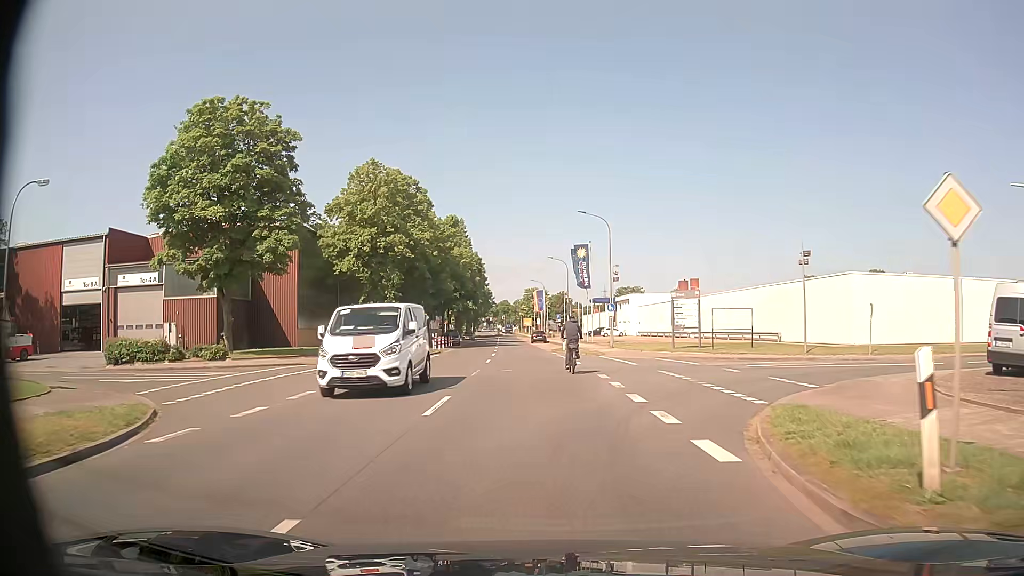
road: tertiary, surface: asphalt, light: Day
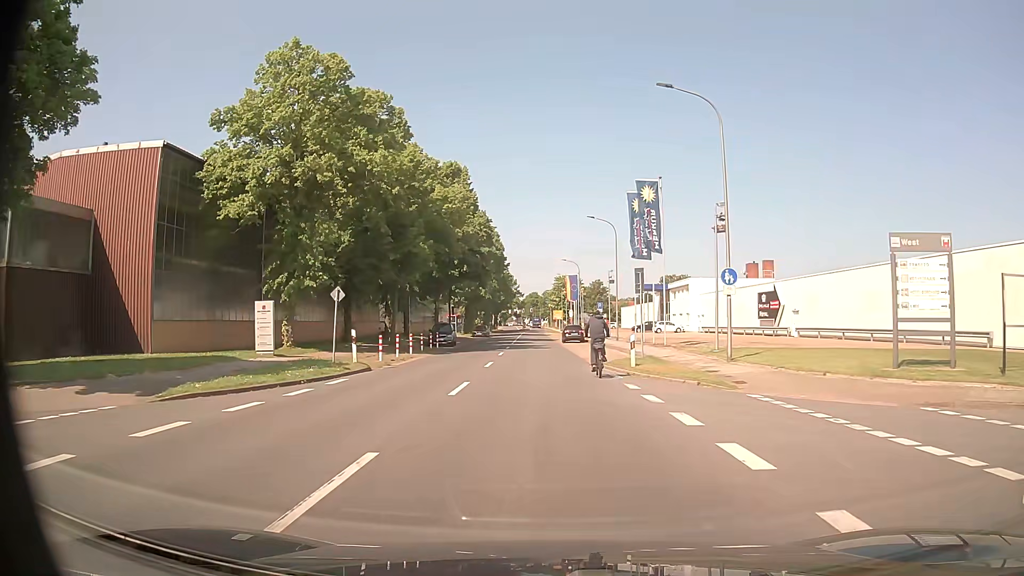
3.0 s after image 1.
(-0.5, +24.7) m; -2°
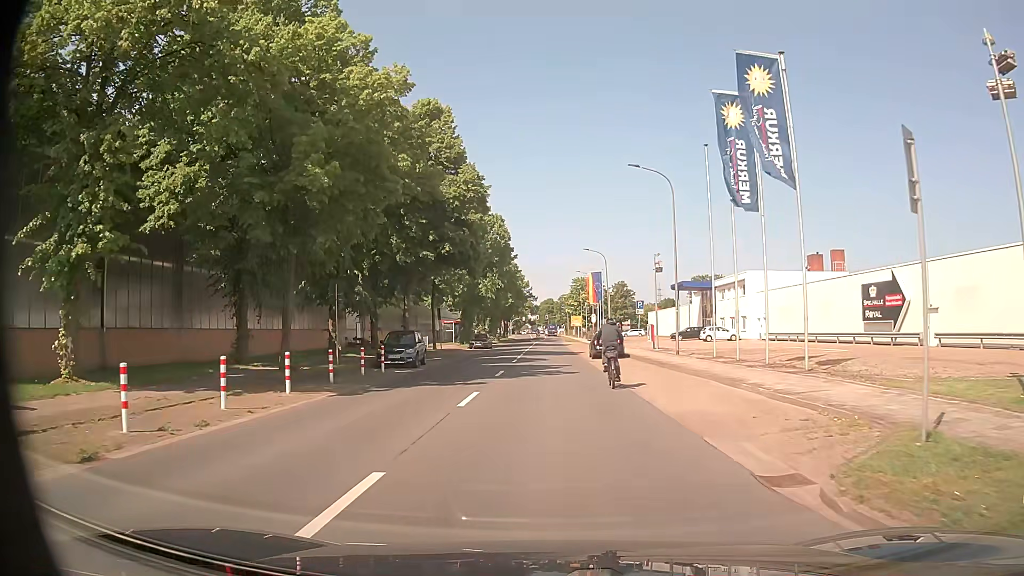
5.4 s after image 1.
(-0.2, +18.6) m; -1°
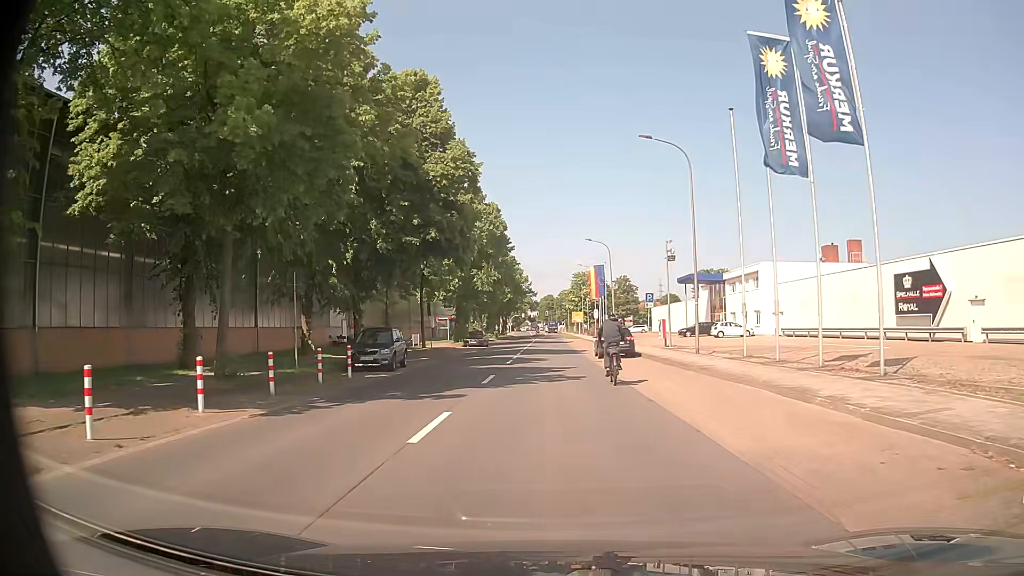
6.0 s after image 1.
(0.0, +4.5) m; 0°
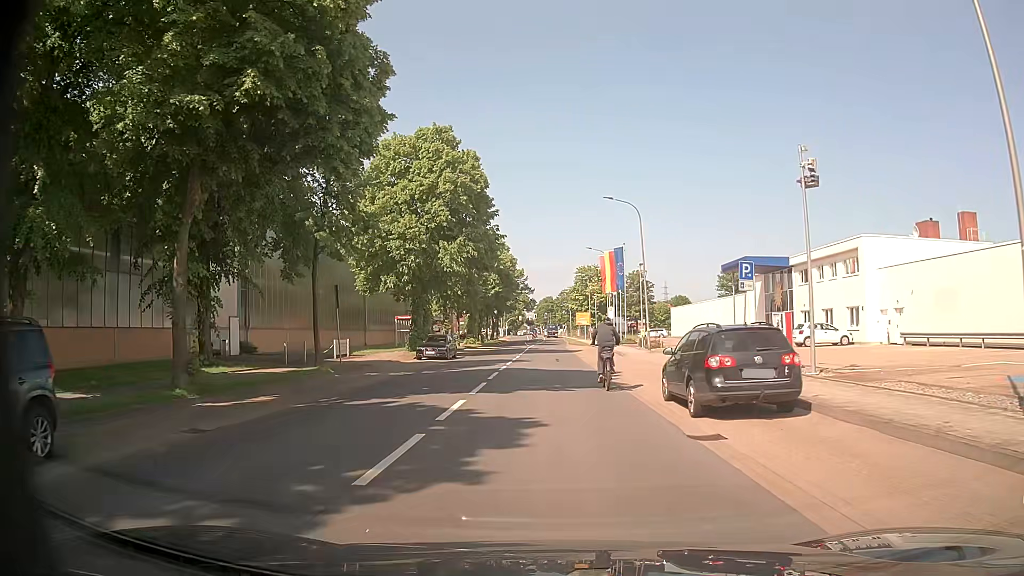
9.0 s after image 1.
(0.0, +21.4) m; 0°
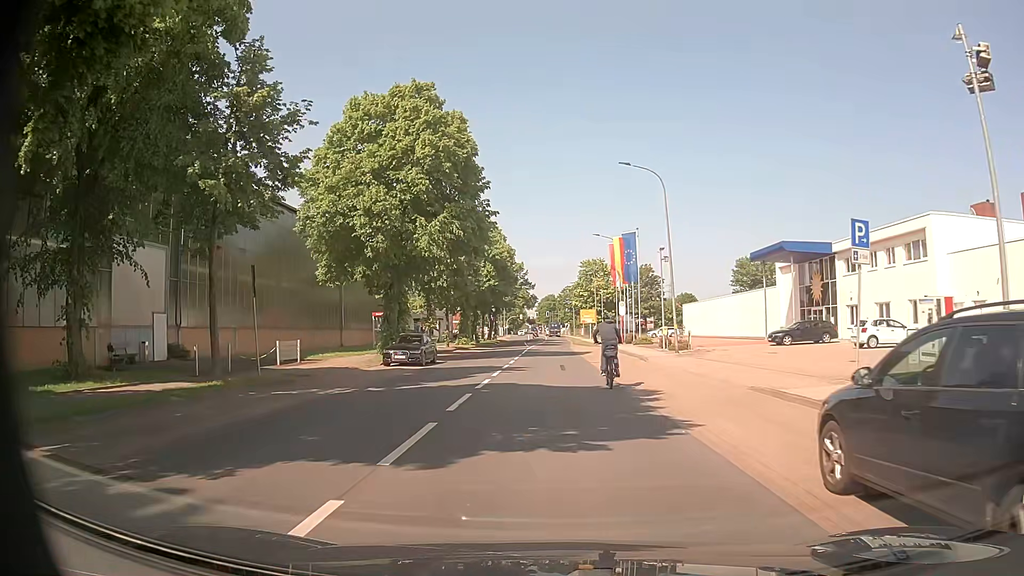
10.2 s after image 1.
(-0.1, +8.3) m; -1°
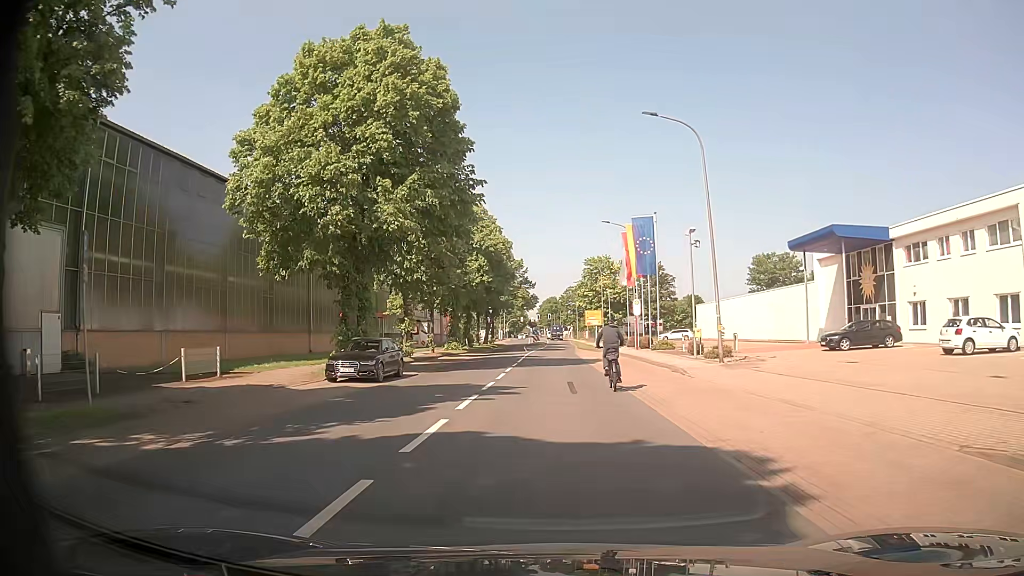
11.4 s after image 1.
(0.0, +8.3) m; +1°
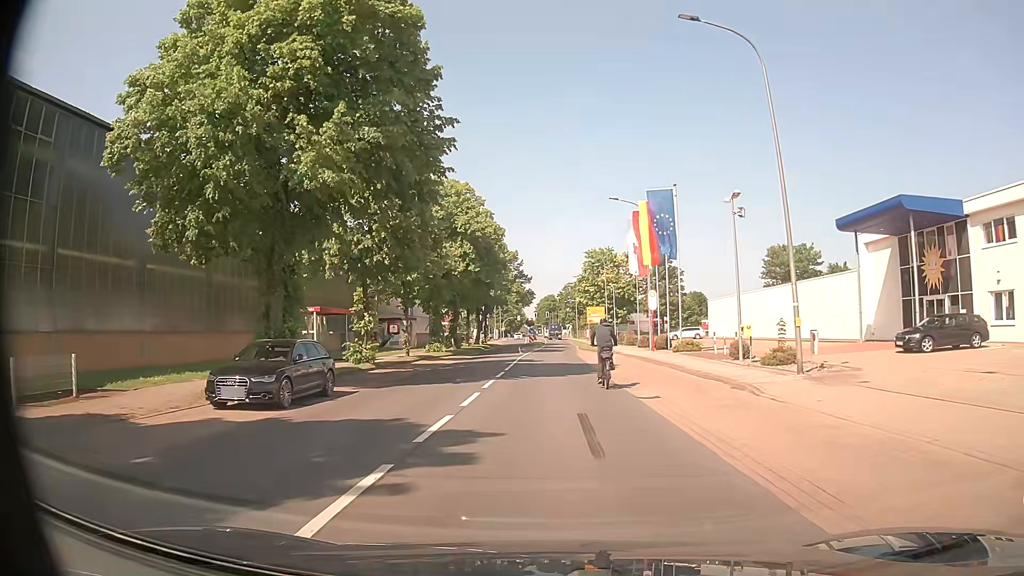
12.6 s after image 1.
(-0.1, +8.3) m; -1°
(0, +10) (0, +20) (0, +30) (0, +40) (+1, +50) (+1, +60) (+1, +70) (+2, +80) (+2, +90) (+2, +100) m
